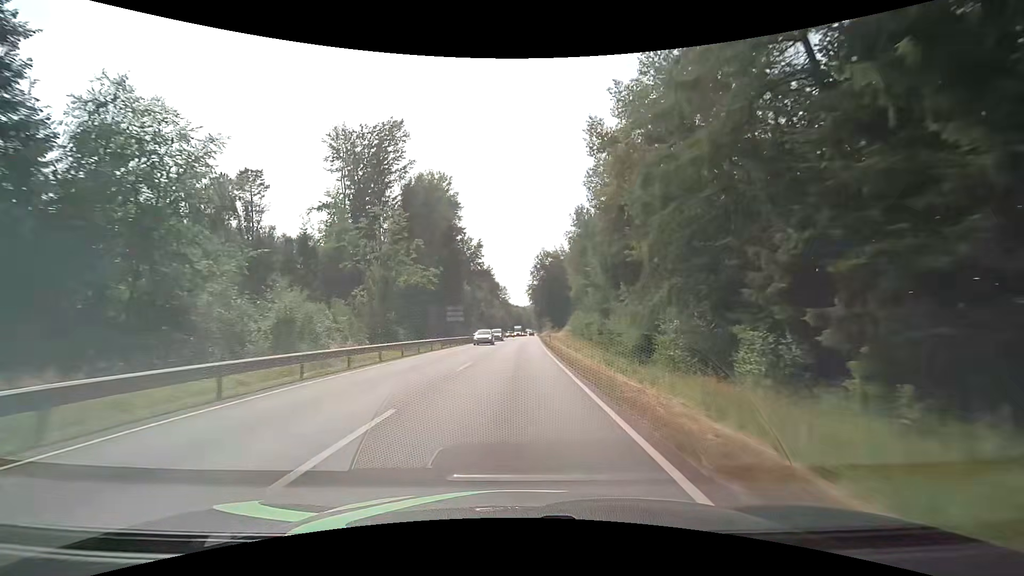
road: primary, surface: asphalt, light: Day
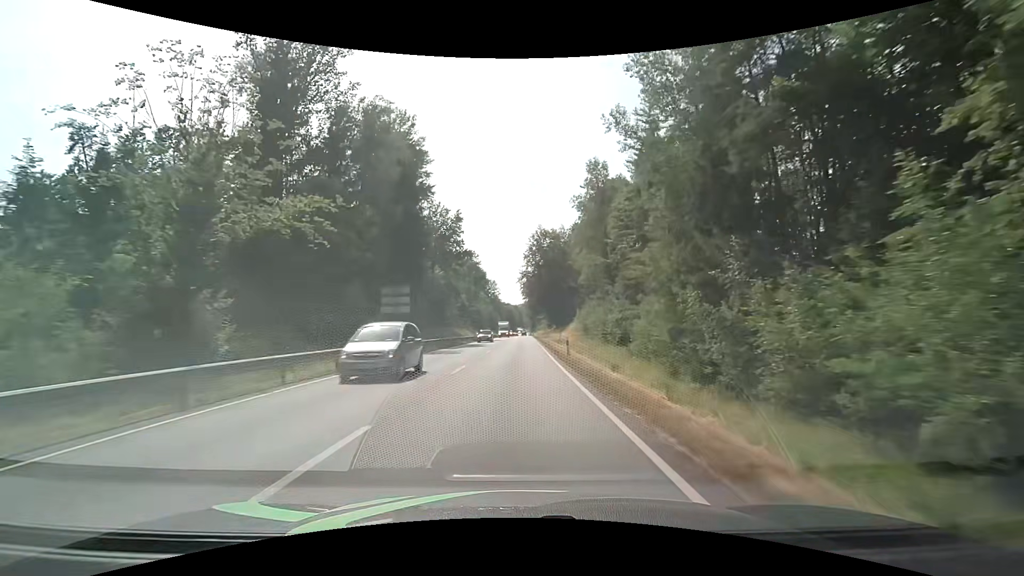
(+0.2, +25.1) m; +1°
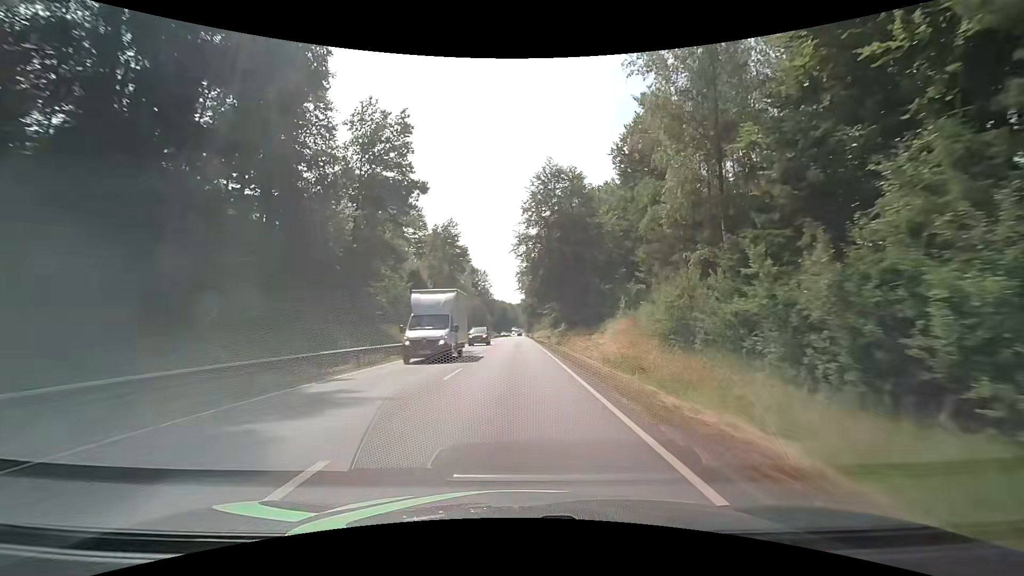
(+0.3, +37.6) m; 0°
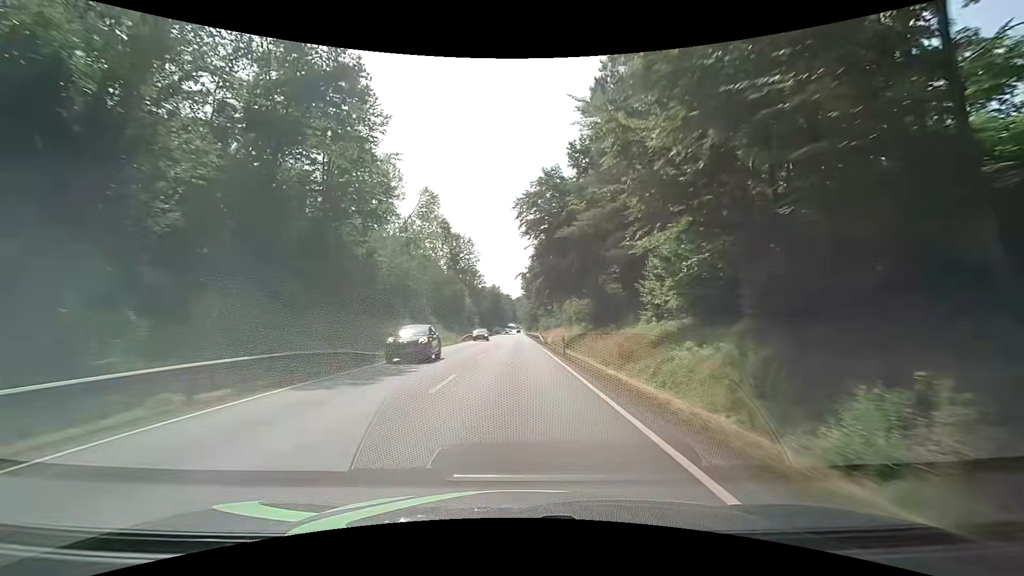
(+0.3, +62.7) m; 0°
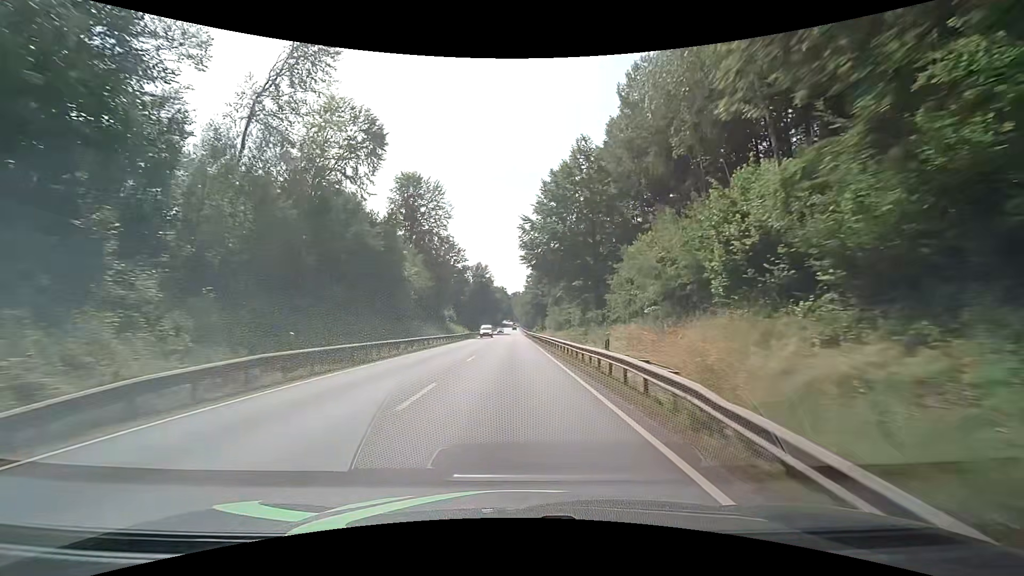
(0.0, +50.2) m; 0°
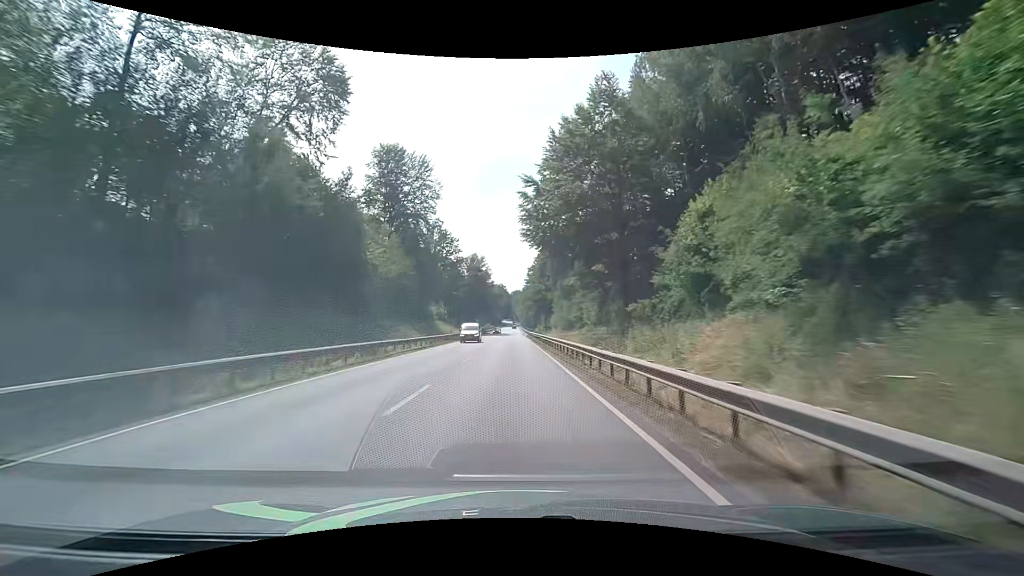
(0.0, +12.6) m; 0°
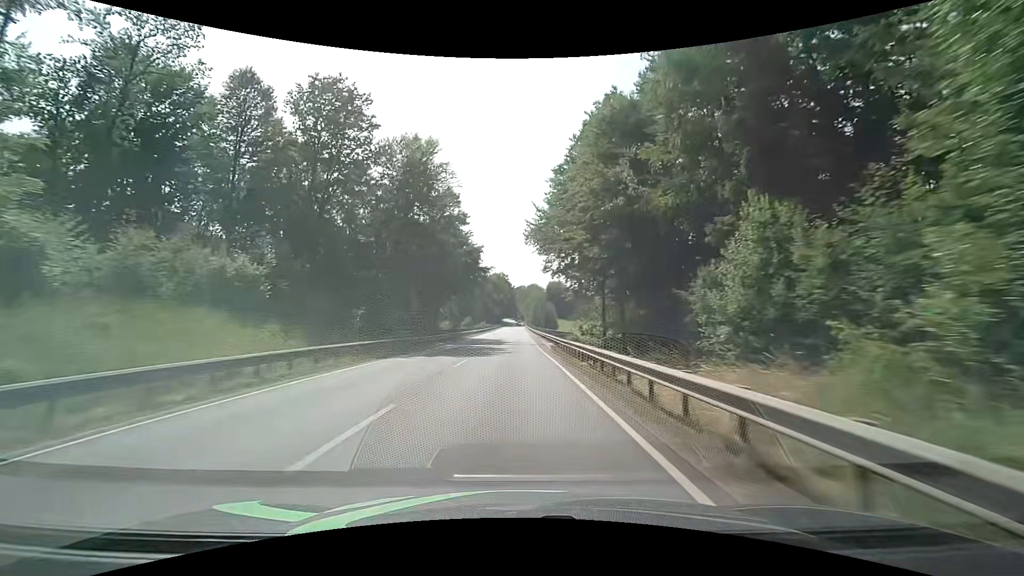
(0.0, +62.7) m; 0°
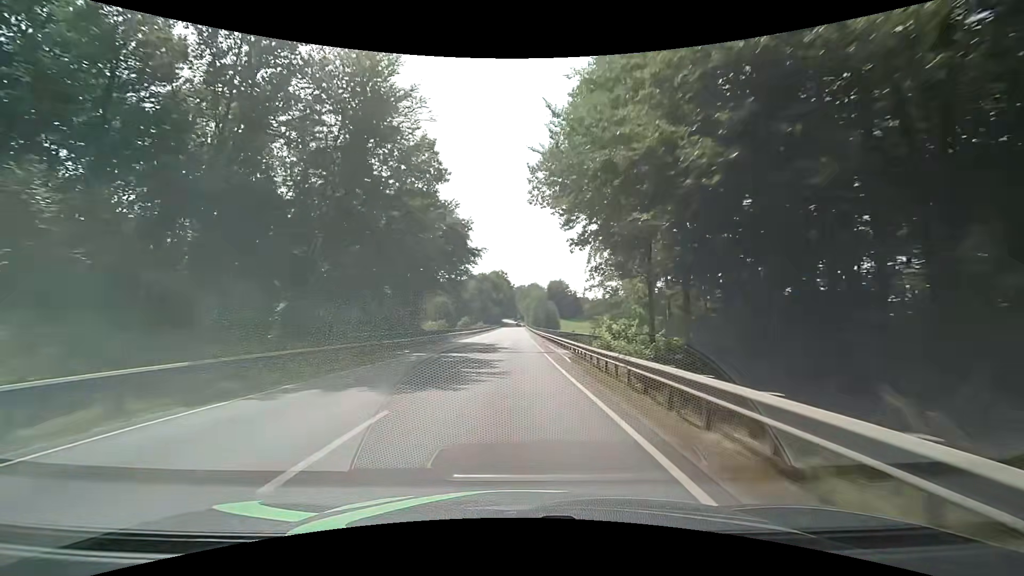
(+0.1, +12.5) m; 0°
(0, +10) (0, +20) (0, +30) (0, +40) (0, +50) (0, +60) (0, +70) (0, +80) (0, +90) (0, +100) m
